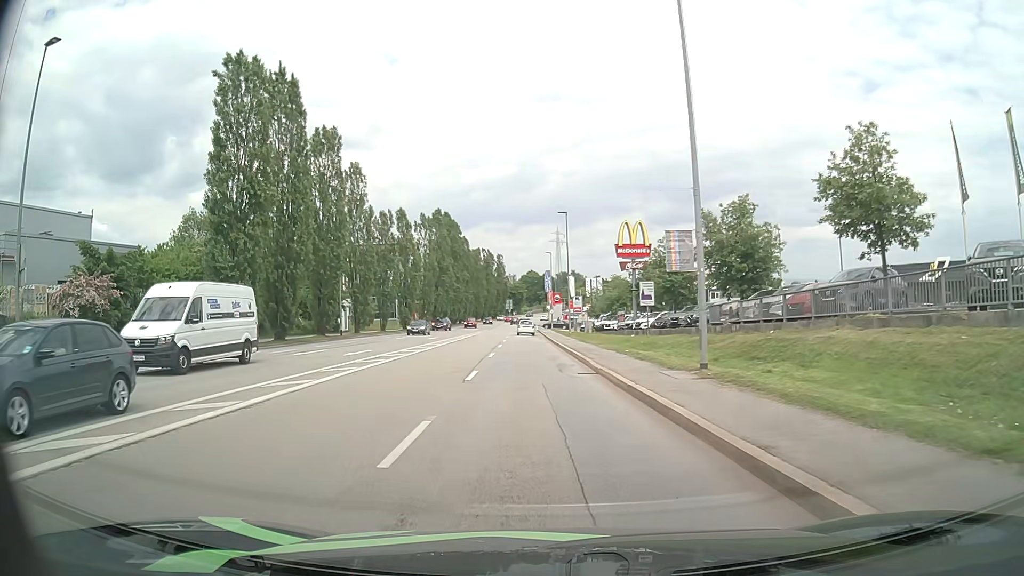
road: tertiary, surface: asphalt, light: Day
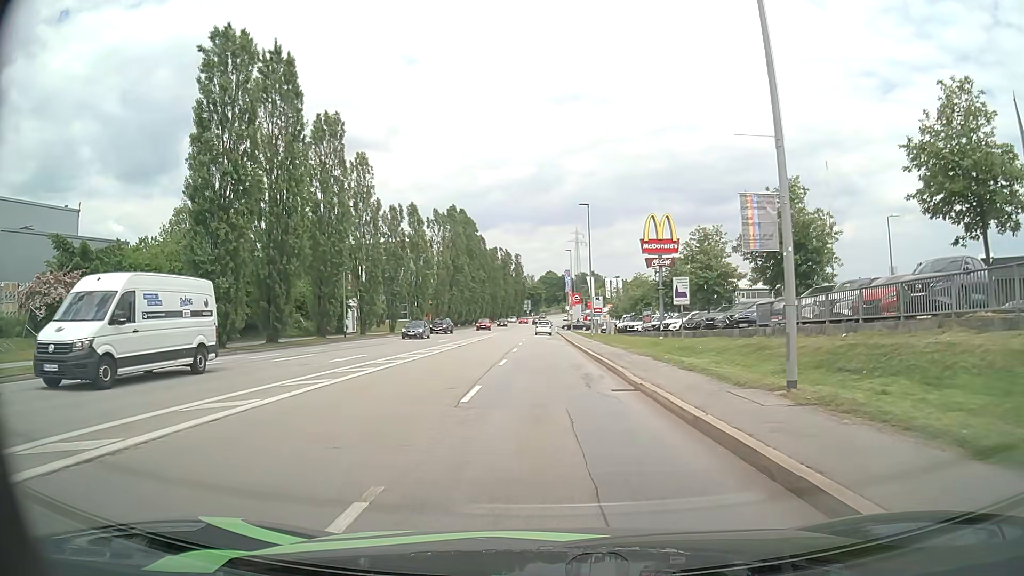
(-0.1, +4.3) m; -2°
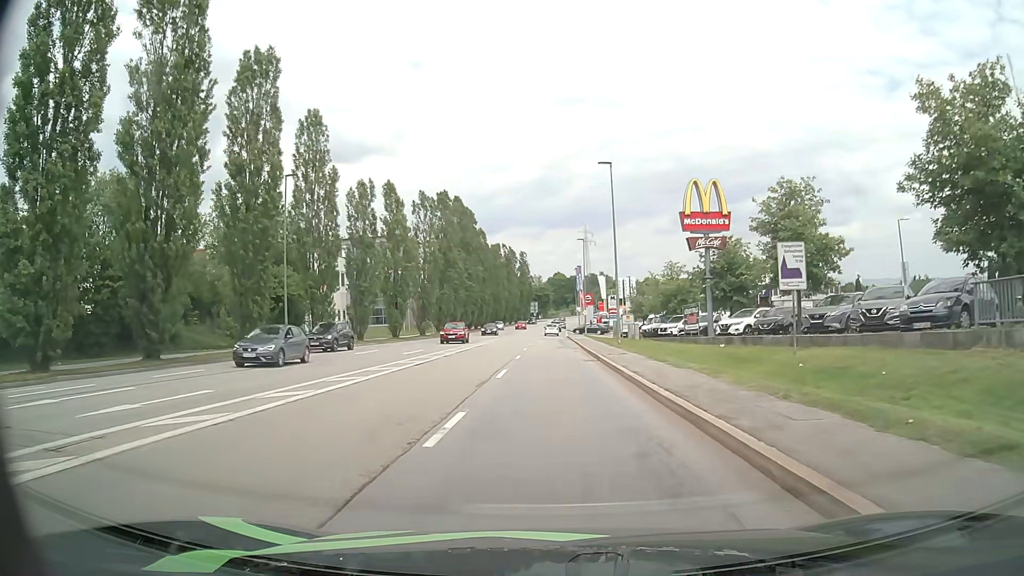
(-0.1, +14.3) m; -1°
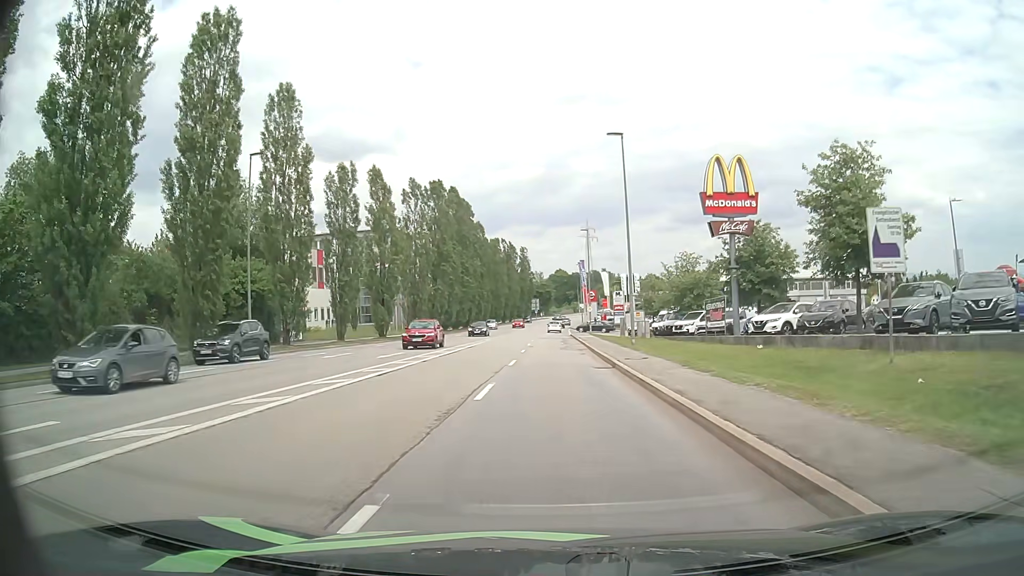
(0.0, +5.5) m; 0°
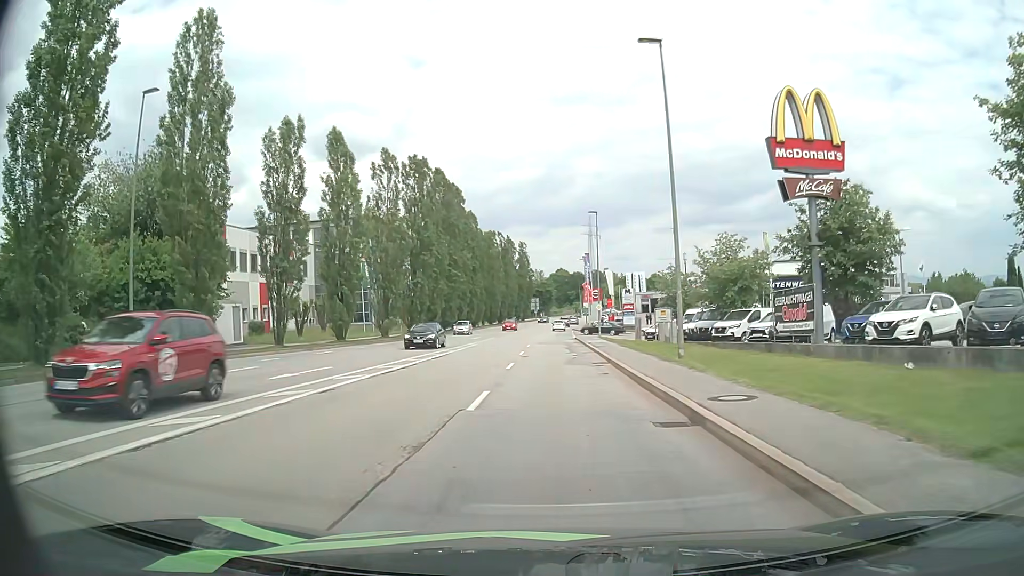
(0.0, +11.4) m; 0°
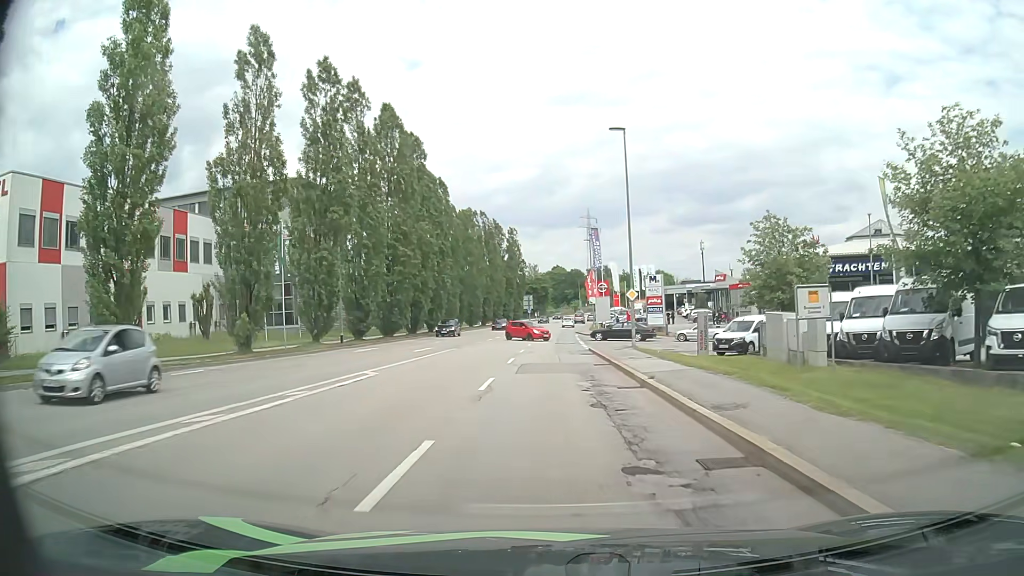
(+0.3, +24.5) m; +1°
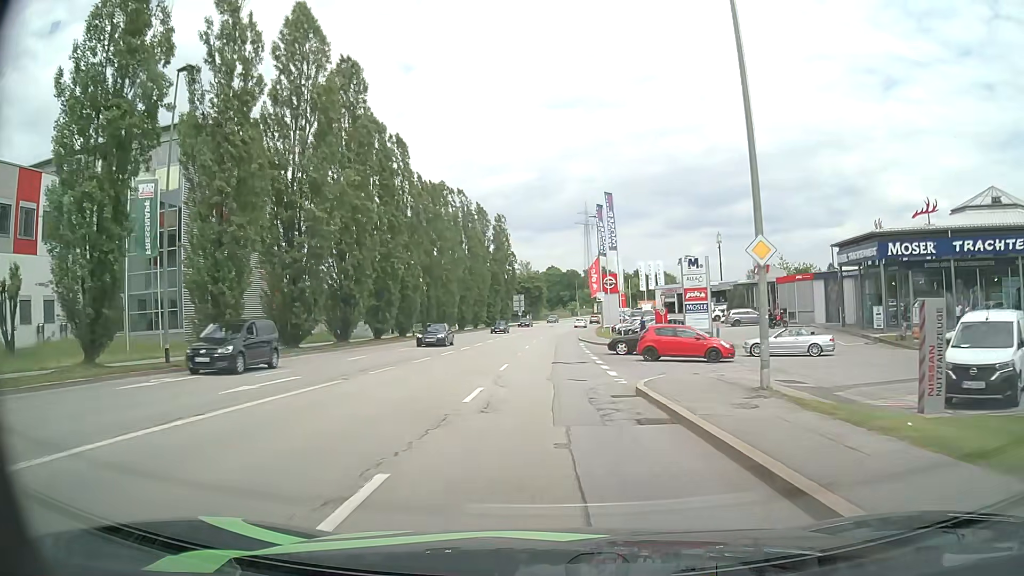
(+0.1, +19.7) m; +1°
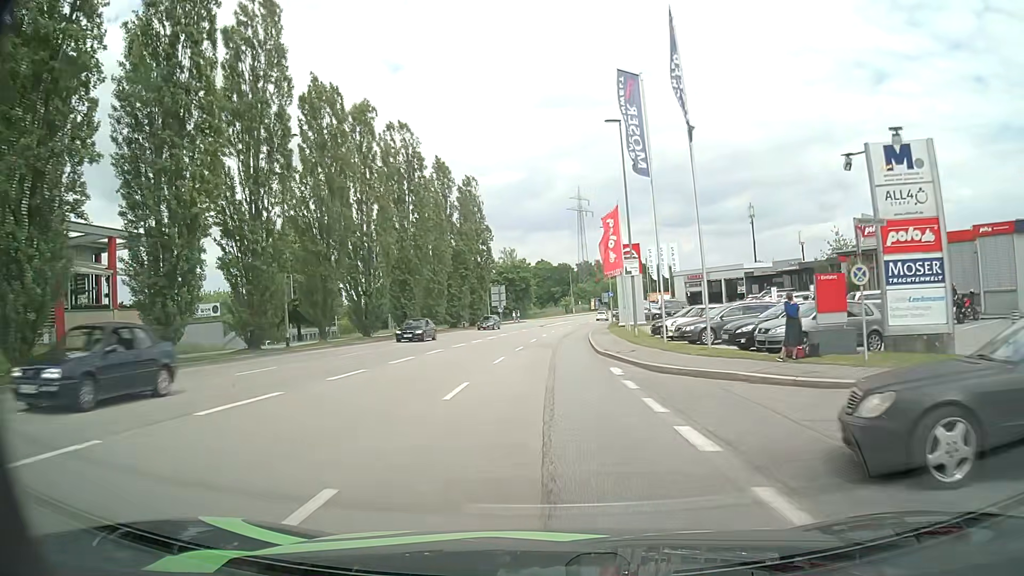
(+0.1, +27.8) m; 0°
(0, +10) (0, +20) (0, +30) (+1, +40) (+1, +50) (+2, +60) (+3, +70) (+4, +80) (+5, +90) (+7, +100) m
